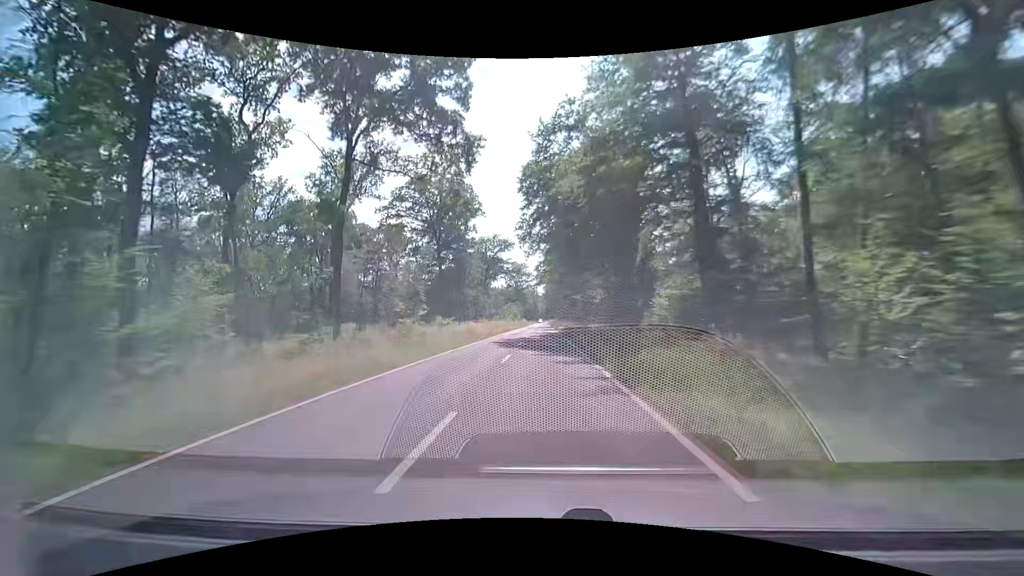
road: secondary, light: Day
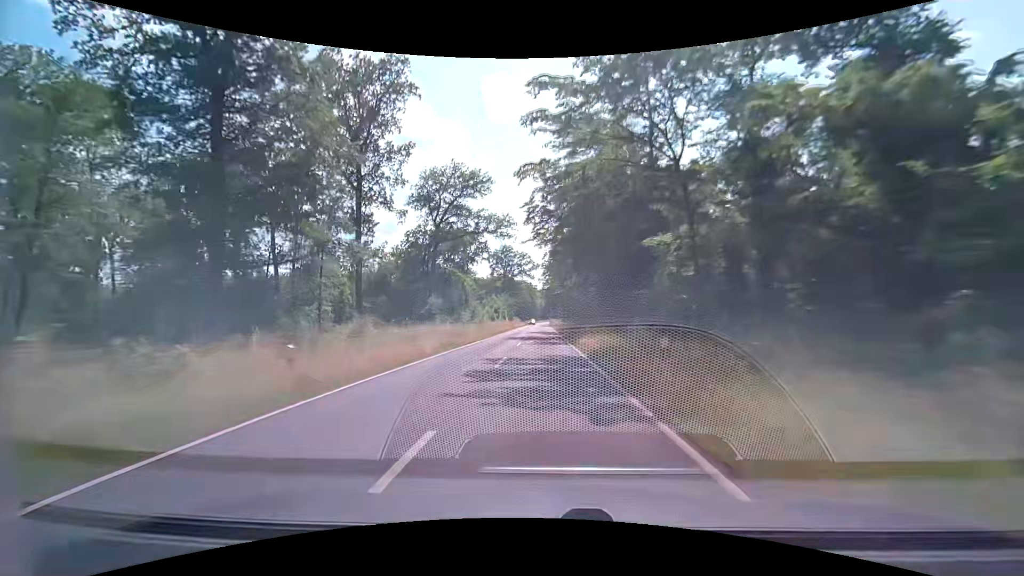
(+0.5, +61.2) m; 0°
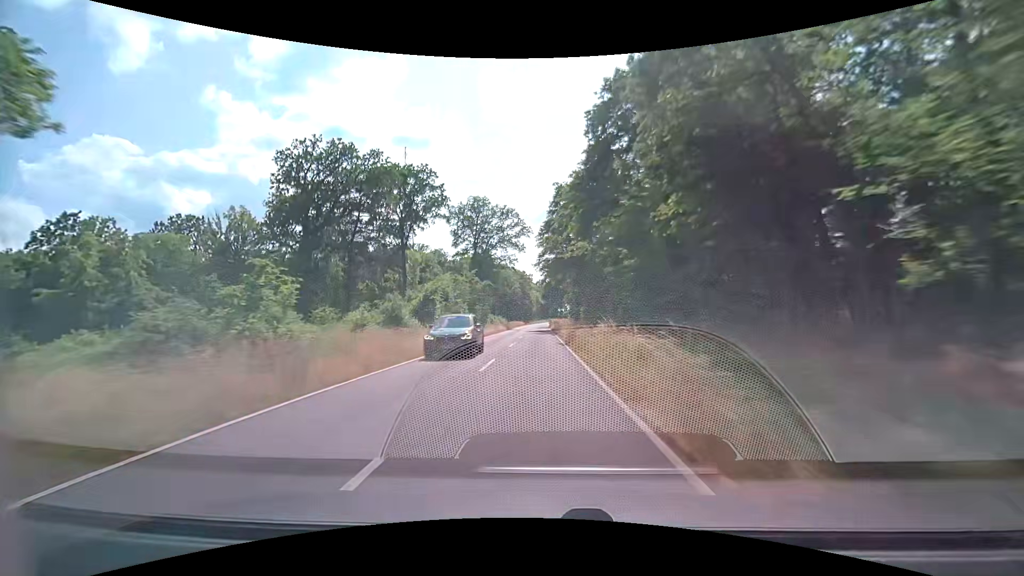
(+0.2, +61.2) m; 0°
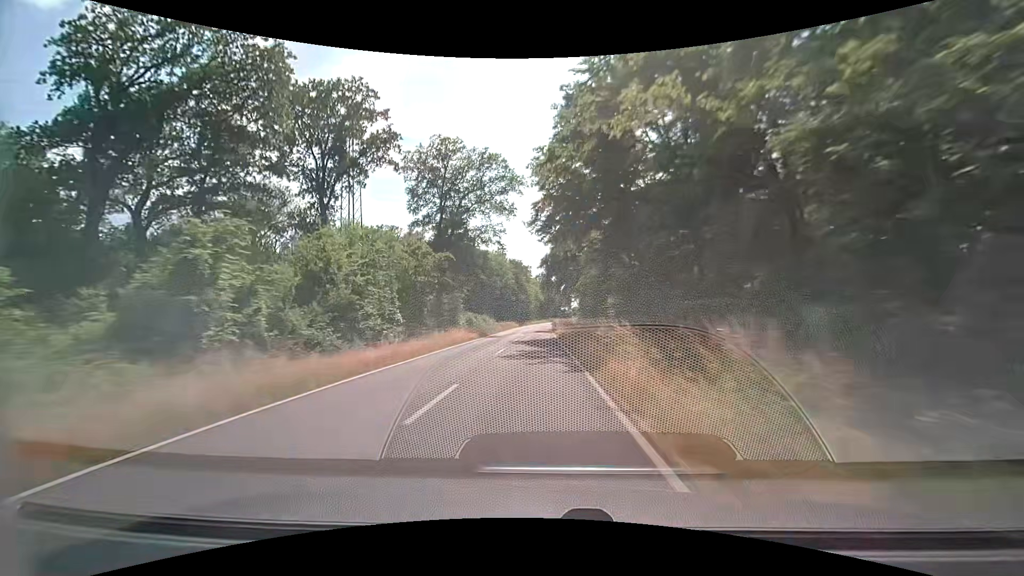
(0.0, +30.6) m; 0°
(0, +10) (0, +20) (0, +30) (0, +40) (-1, +50) (-1, +60) (-1, +70) (-1, +80) (0, +90) (0, +100) m
